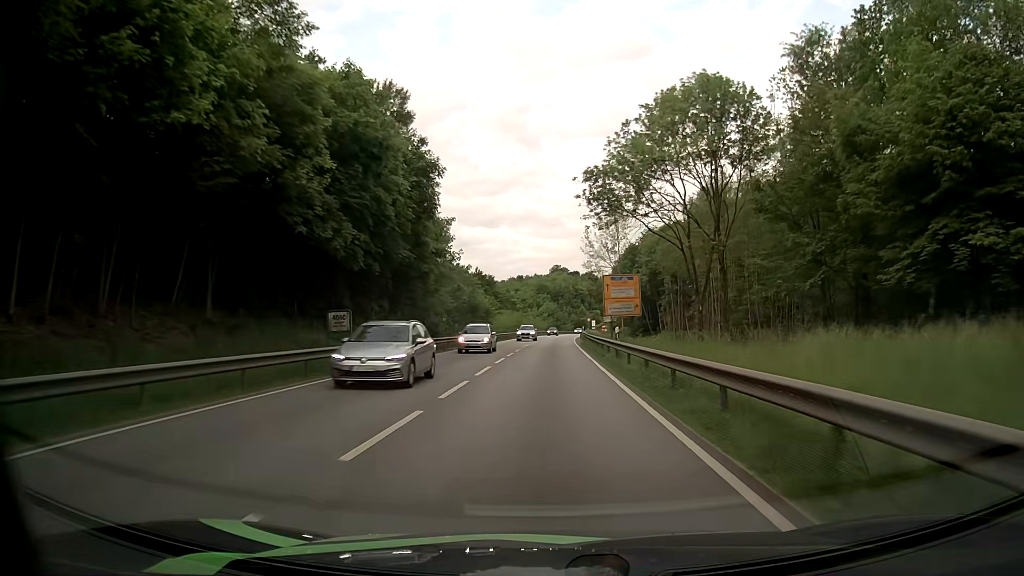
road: primary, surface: asphalt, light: Day
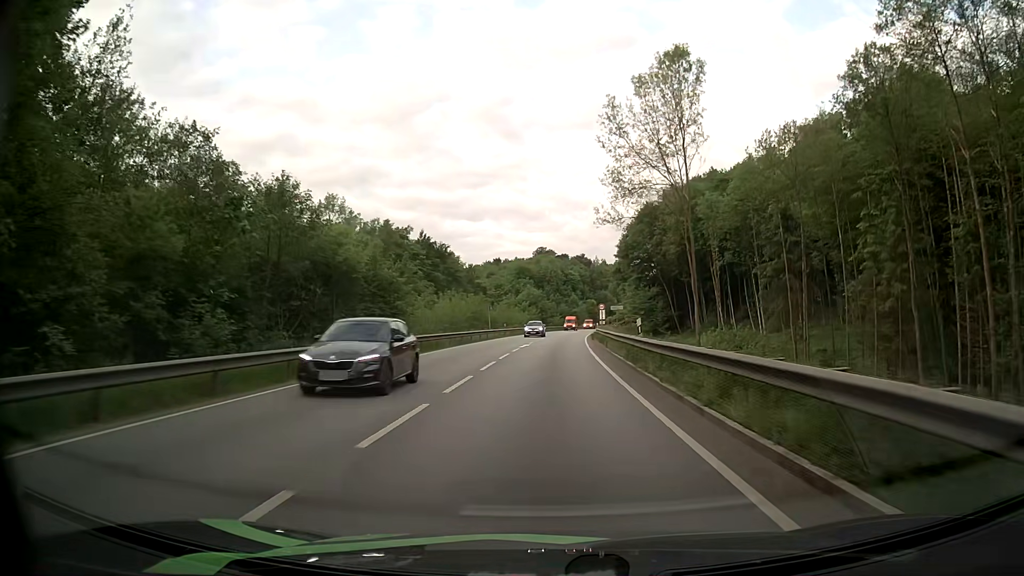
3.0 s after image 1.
(+0.6, +53.3) m; +2°
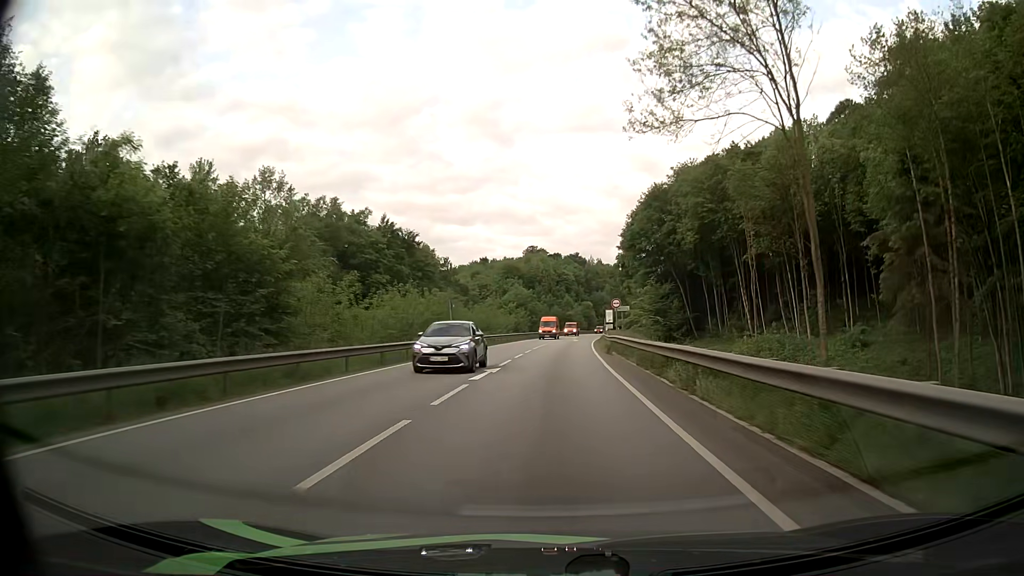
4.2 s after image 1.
(+0.1, +19.7) m; 0°
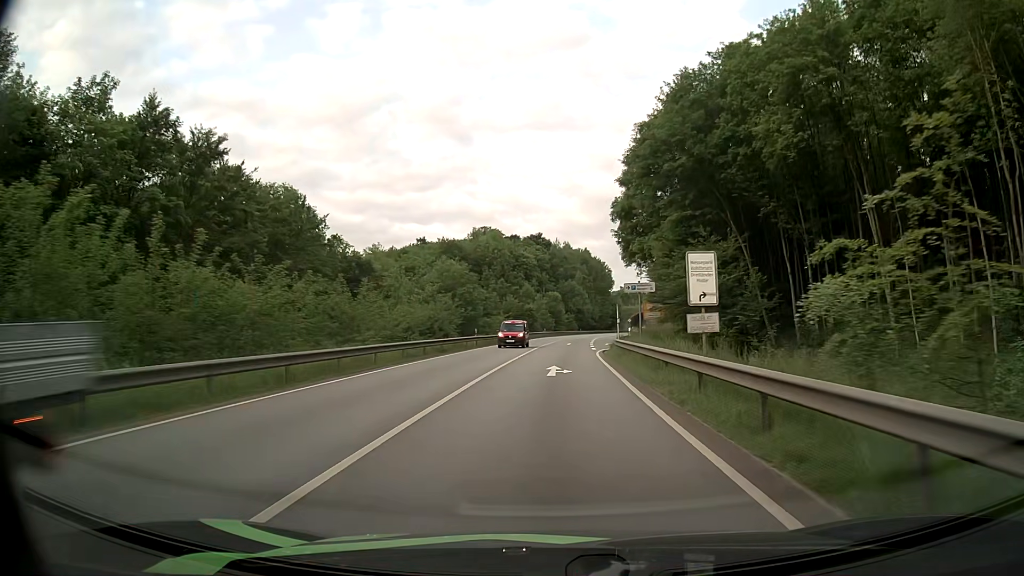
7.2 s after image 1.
(+1.7, +48.7) m; +4°
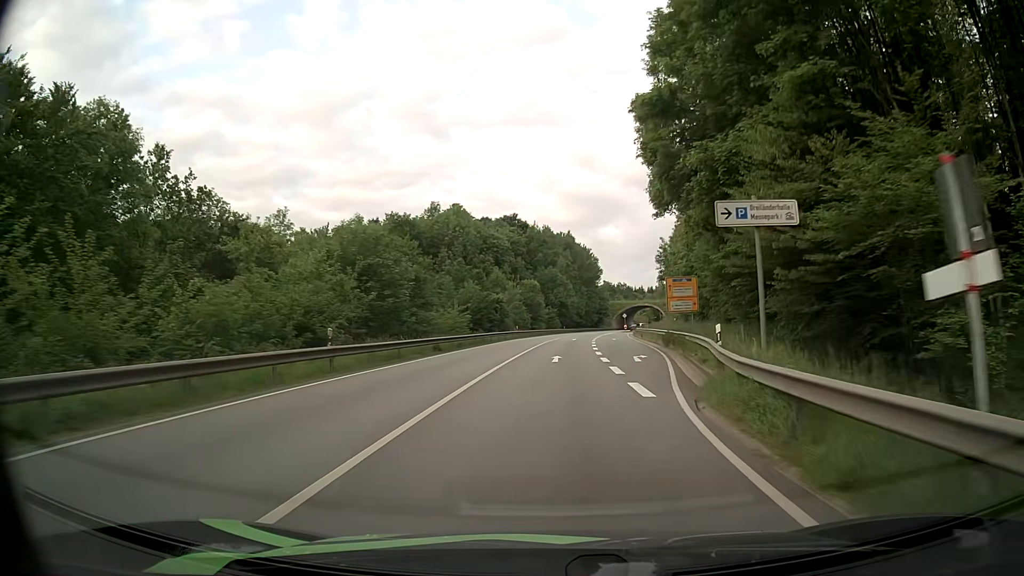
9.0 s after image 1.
(+0.5, +28.9) m; +2°
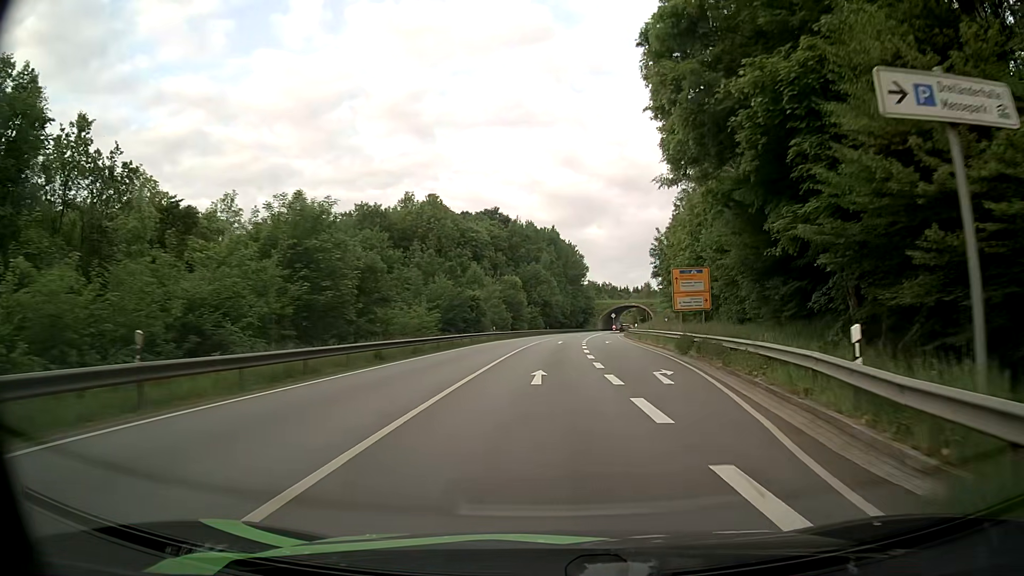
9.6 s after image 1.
(0.0, +9.2) m; +1°
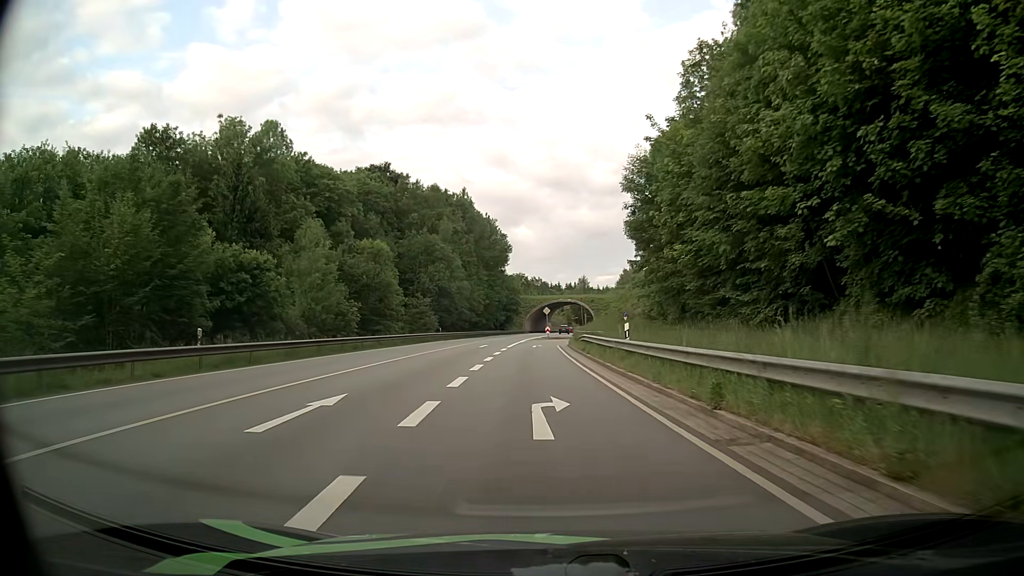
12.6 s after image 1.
(+3.6, +42.1) m; +6°
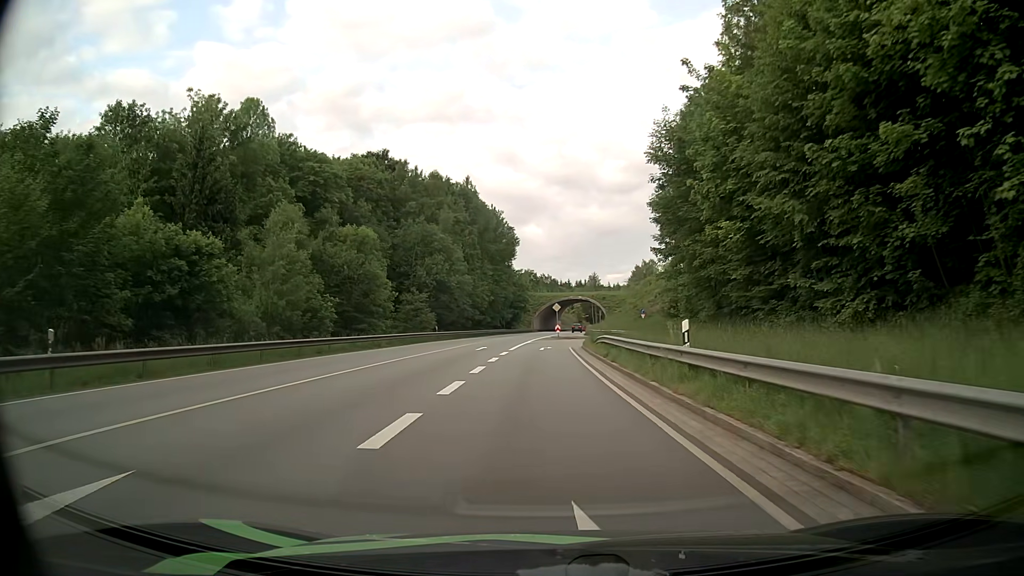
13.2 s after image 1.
(0.0, +7.6) m; 0°
